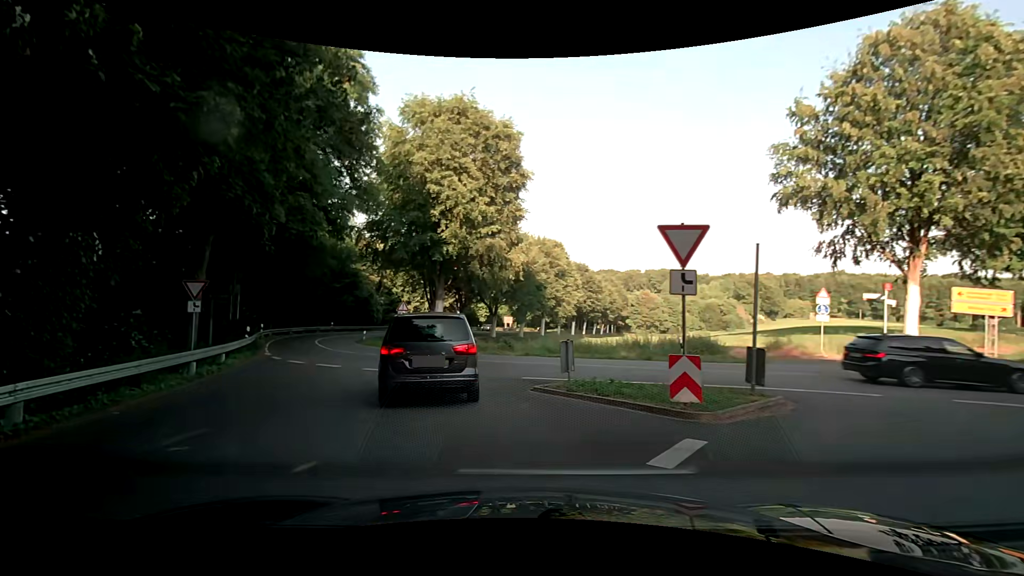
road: tertiary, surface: asphalt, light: Day
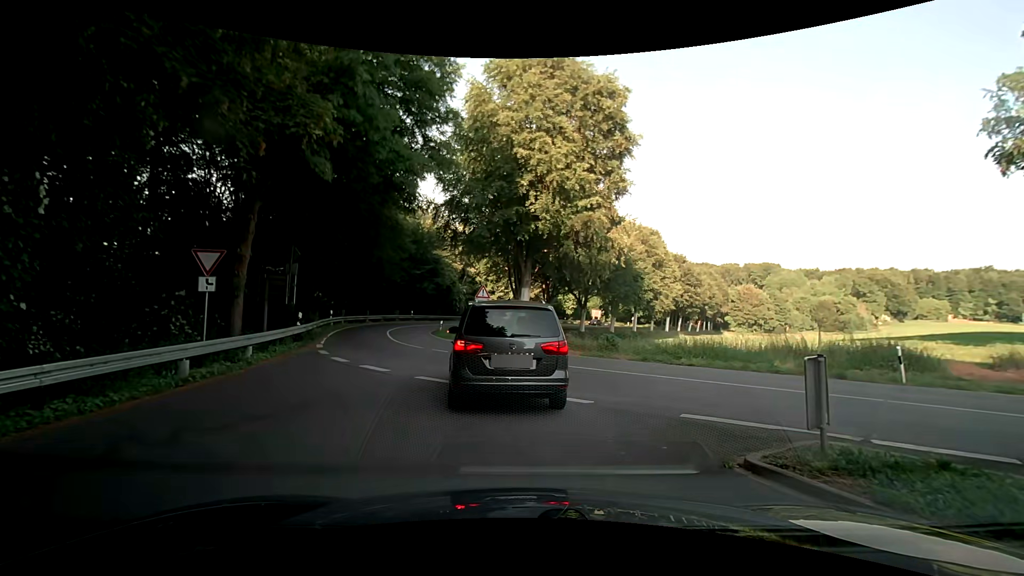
(-0.8, +6.2) m; -10°
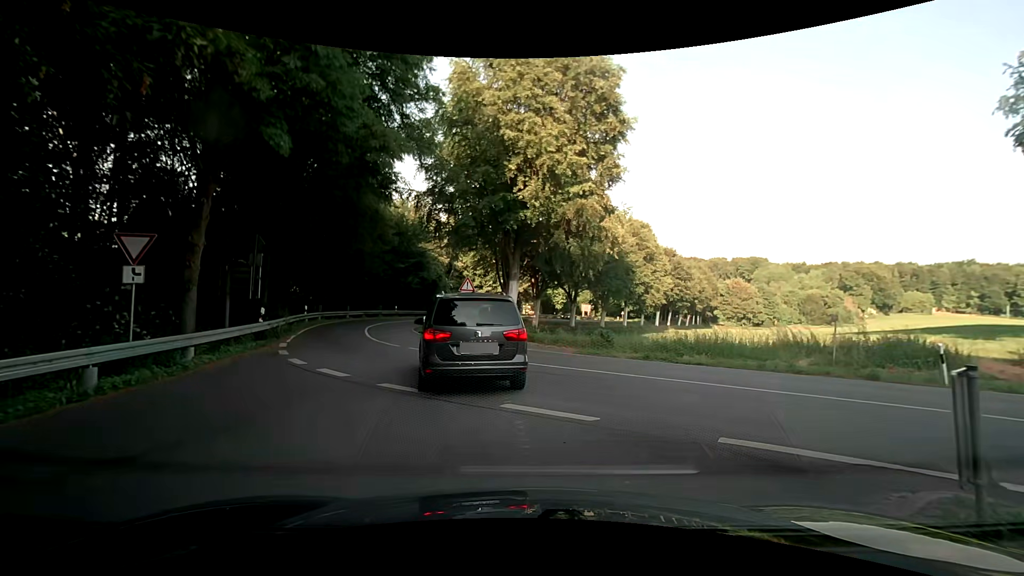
(+0.1, +2.0) m; +2°
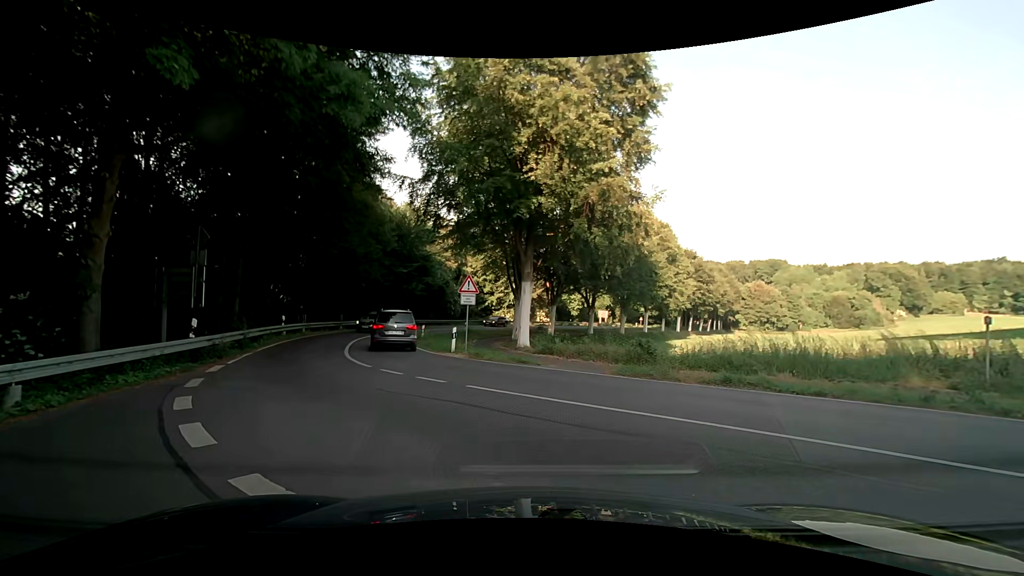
(-0.1, +4.9) m; +1°
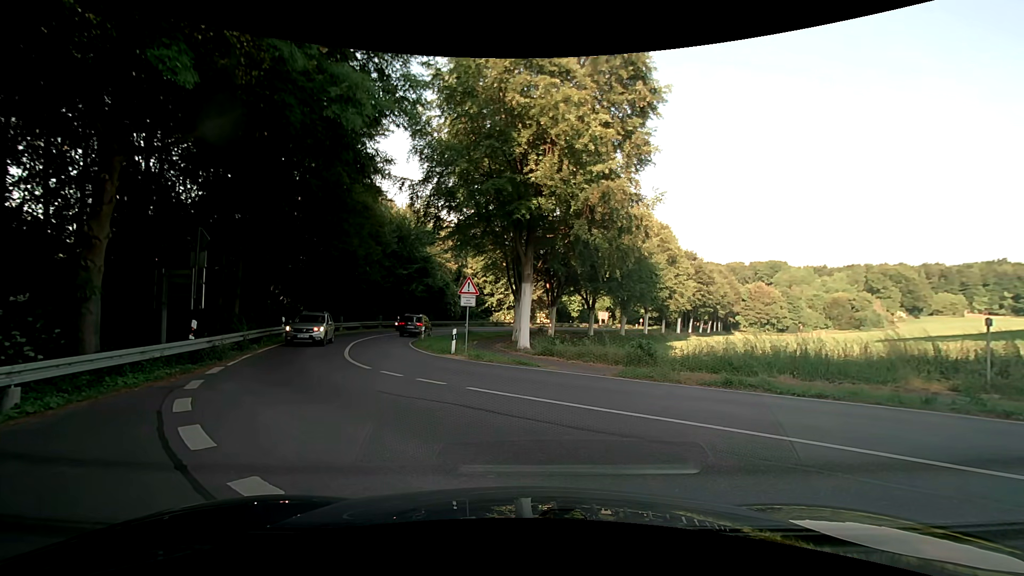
(0.0, +0.1) m; 0°
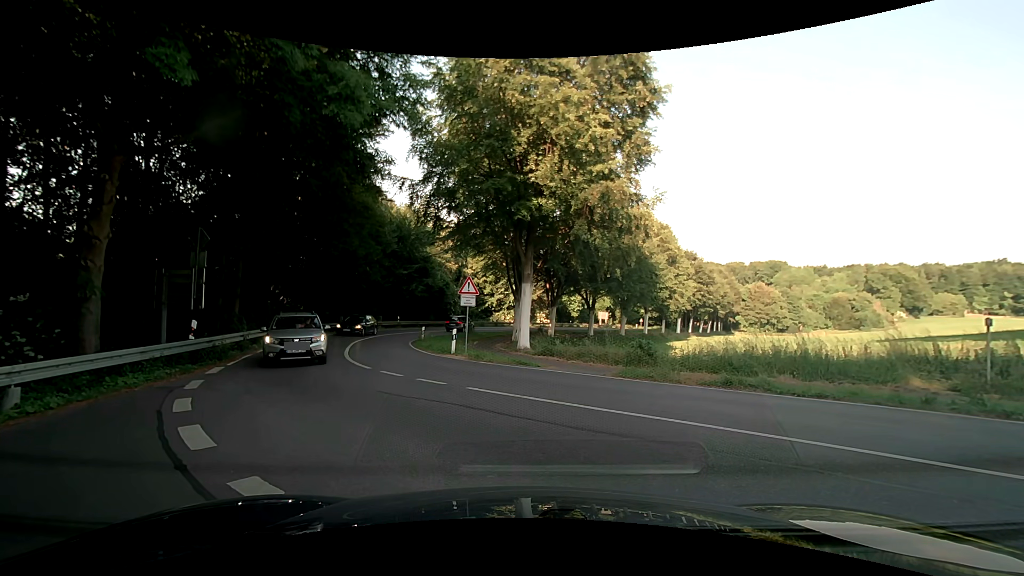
(0.0, 0.0) m; 0°
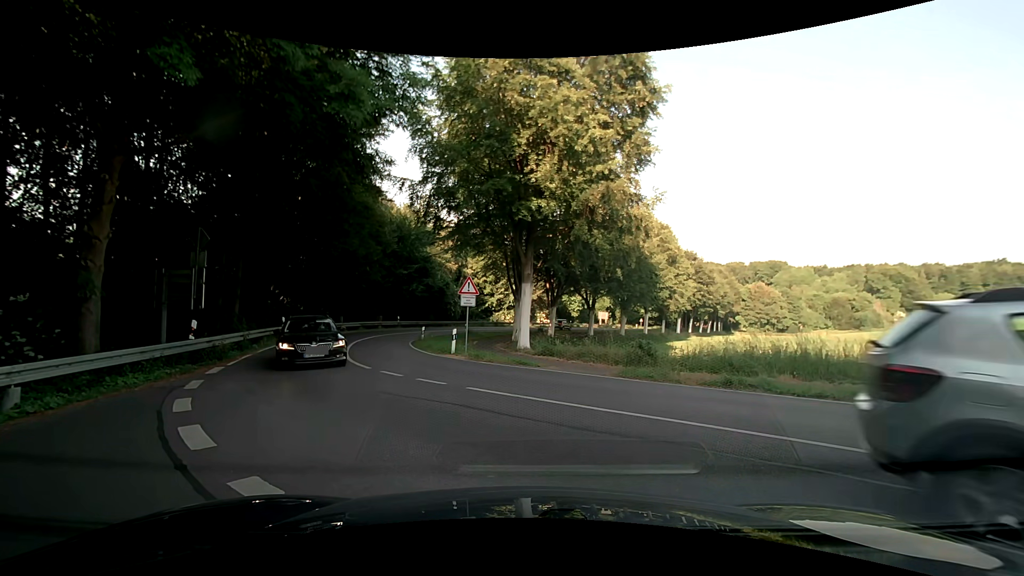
(0.0, 0.0) m; 0°
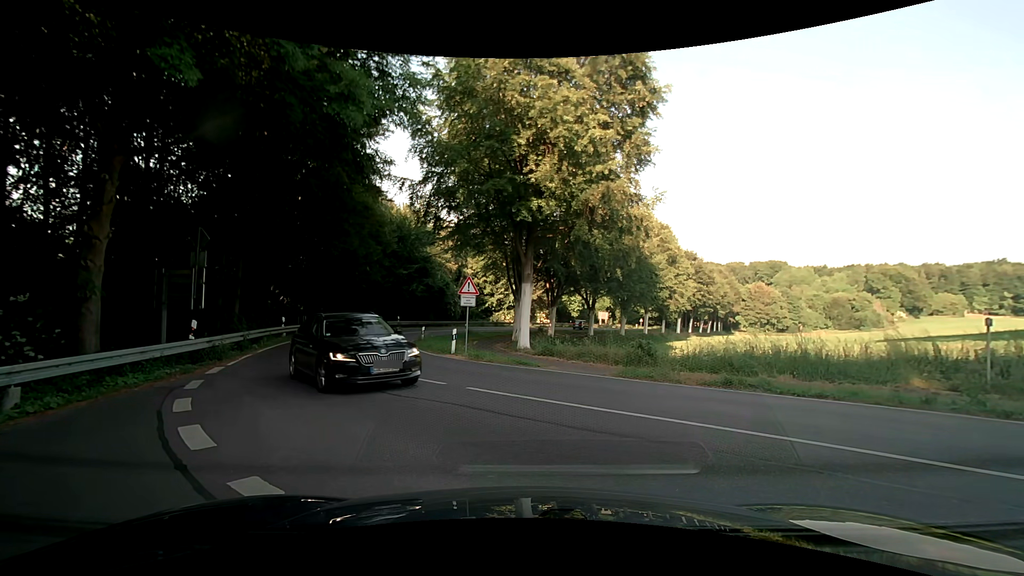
(0.0, 0.0) m; 0°
